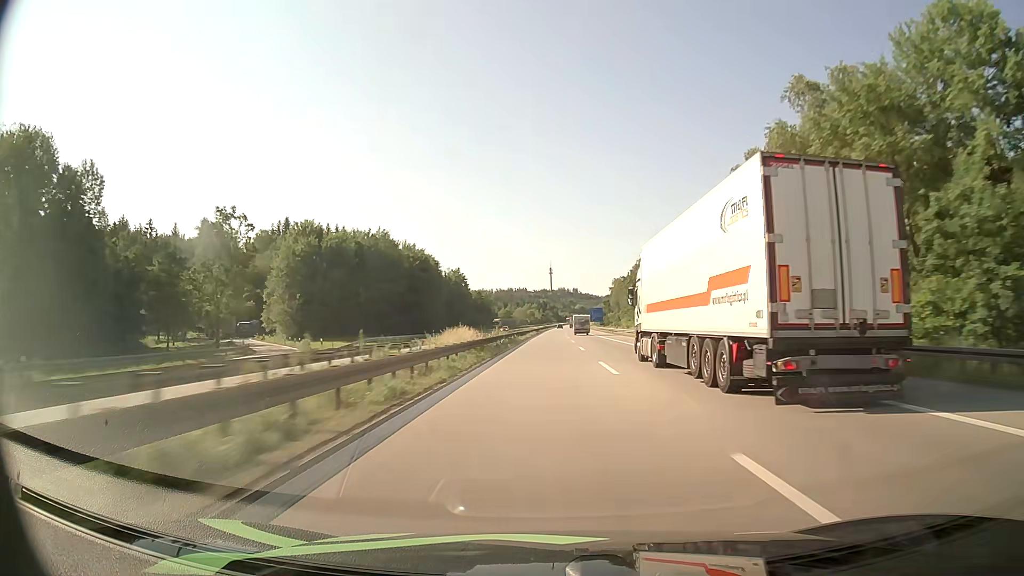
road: motorway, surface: asphalt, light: Day
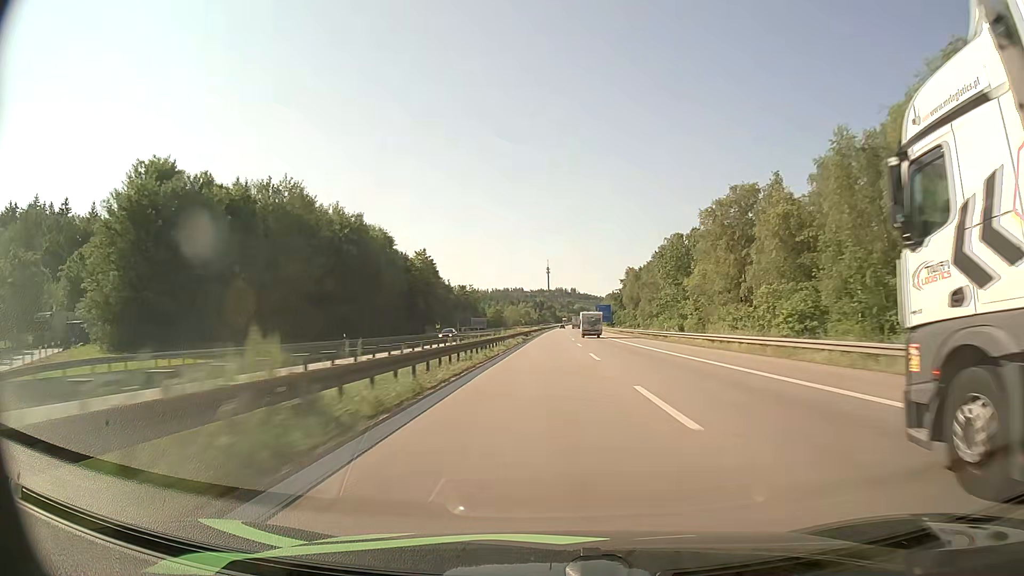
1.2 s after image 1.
(+0.1, +45.8) m; 0°
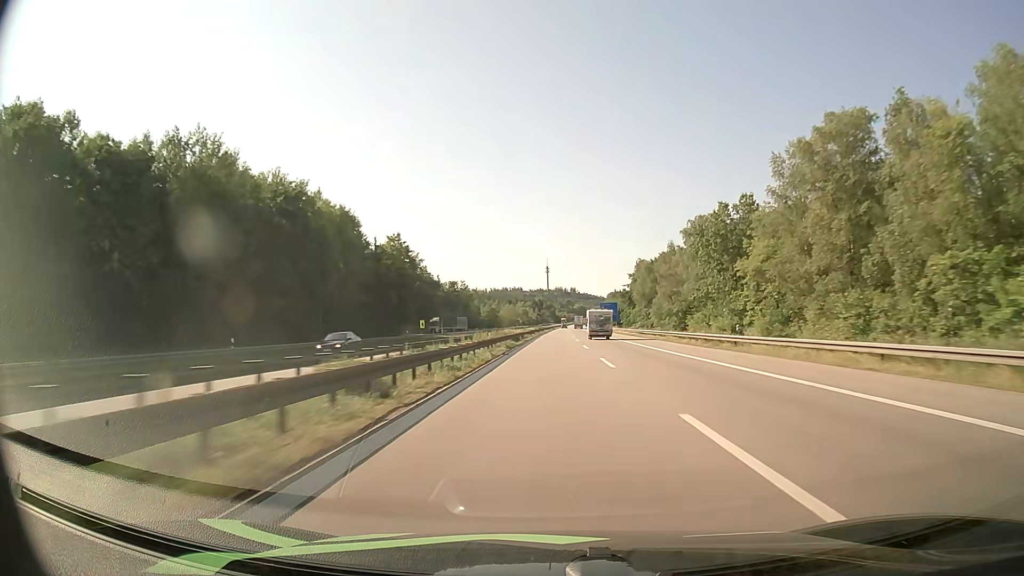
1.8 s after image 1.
(+0.1, +22.8) m; 0°
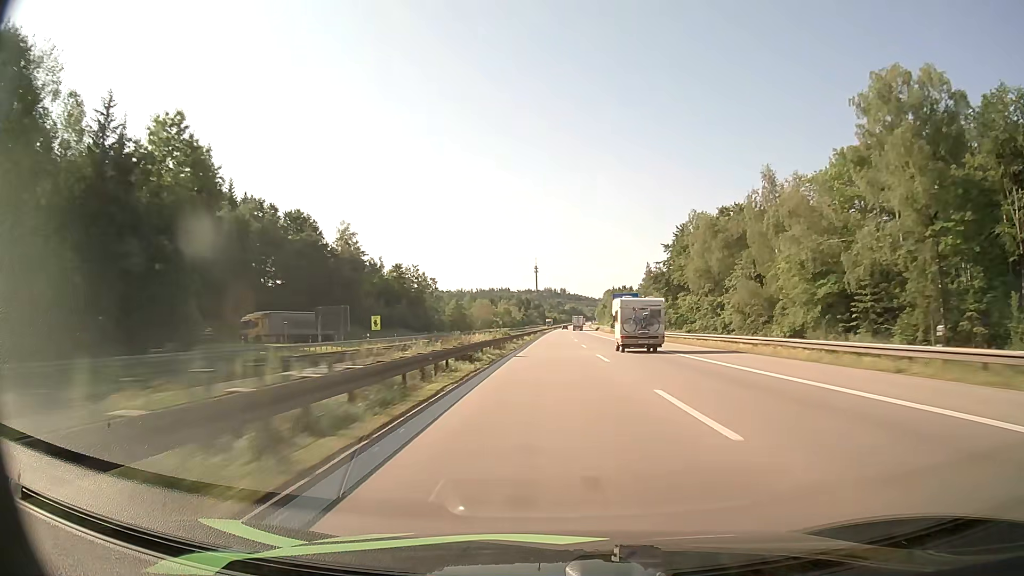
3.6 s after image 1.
(+0.5, +67.7) m; +1°
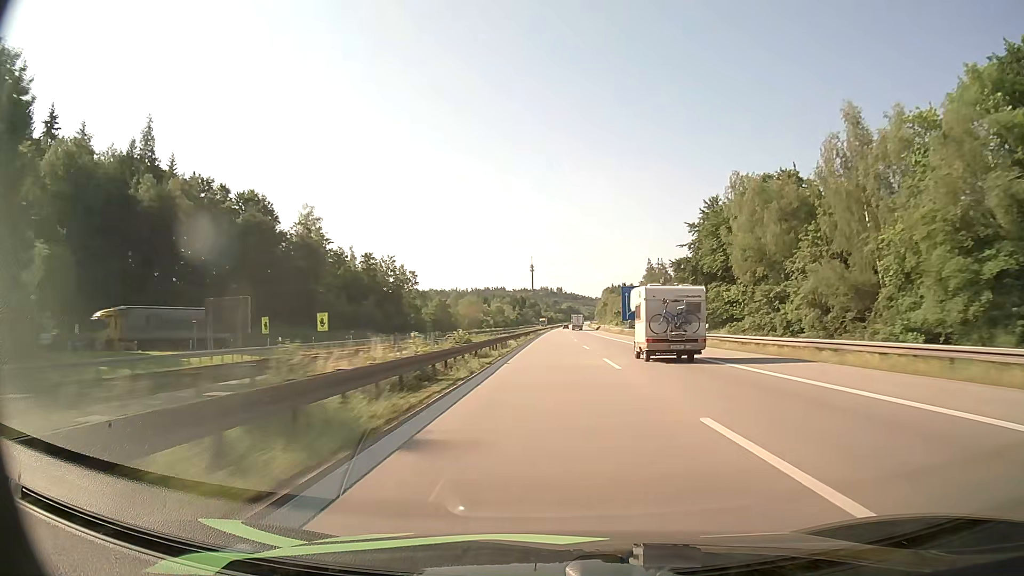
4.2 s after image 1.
(+0.1, +22.4) m; 0°
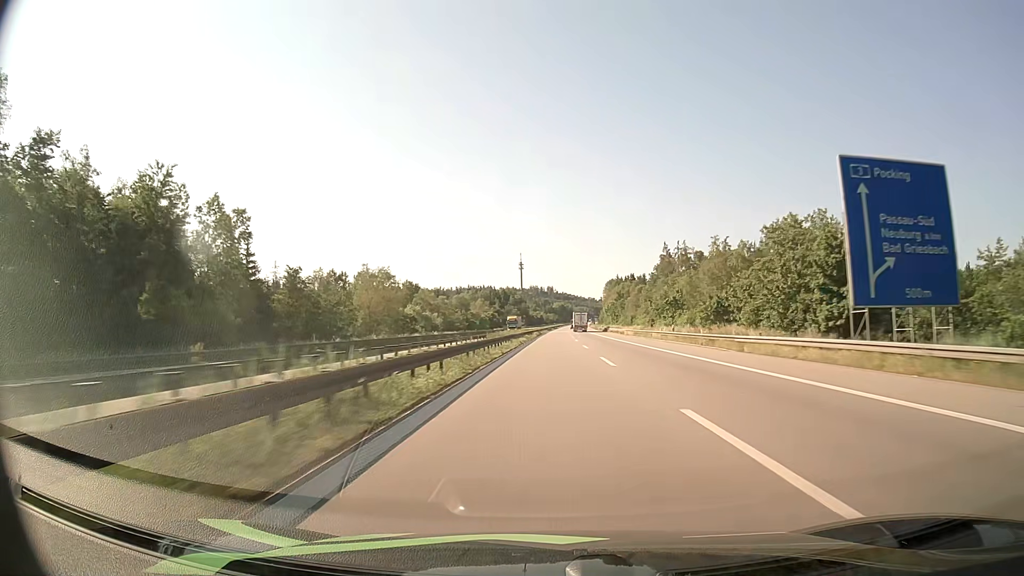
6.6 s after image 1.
(+0.9, +88.6) m; +1°
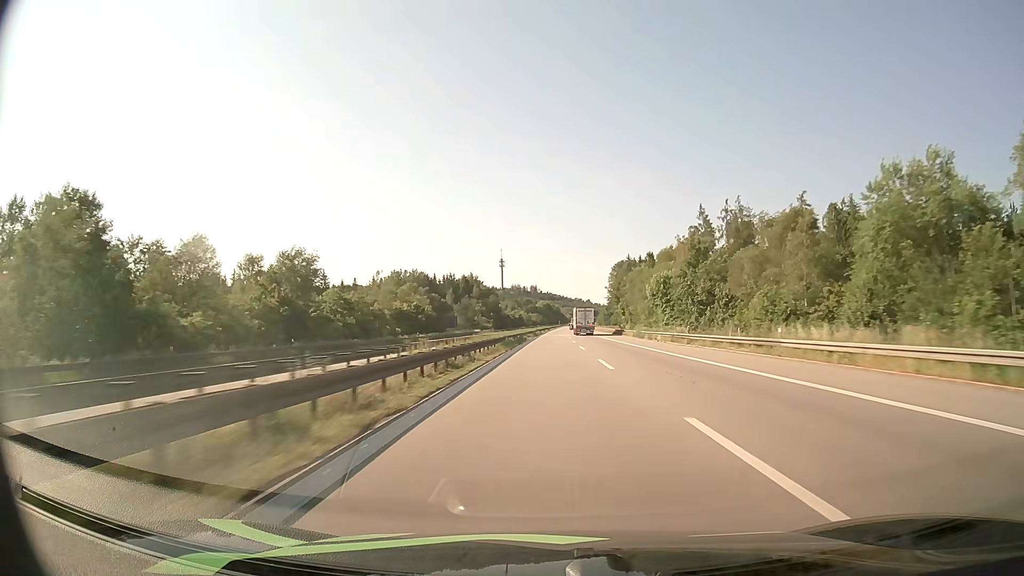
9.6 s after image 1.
(+1.4, +109.1) m; +1°
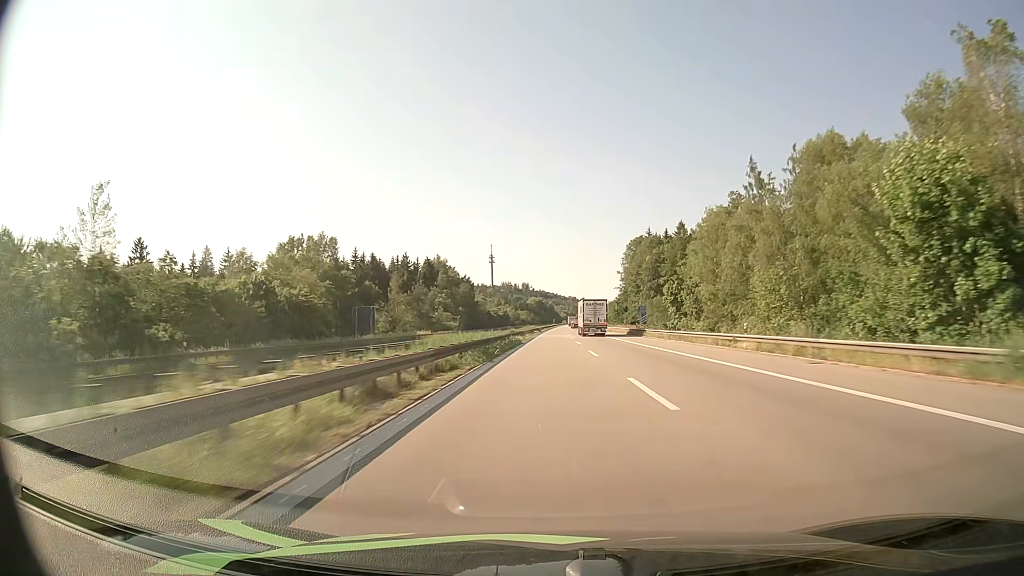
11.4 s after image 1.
(+0.4, +64.8) m; +1°
(0, +10) (0, +20) (0, +30) (0, +40) (0, +50) (0, +60) (0, +70) (+1, +80) (+1, +90) (+1, +100) m
